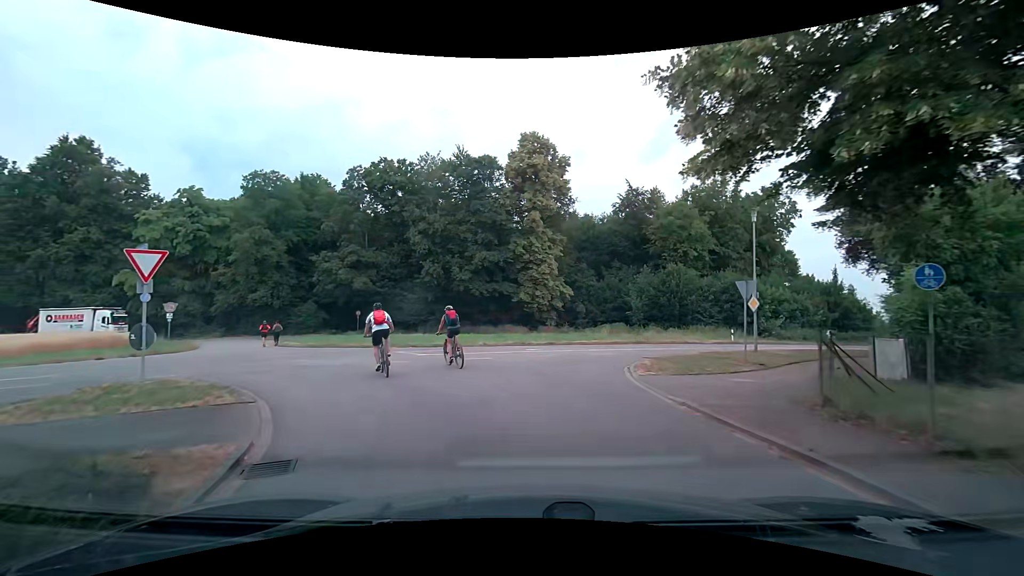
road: unclassified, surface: asphalt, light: Day
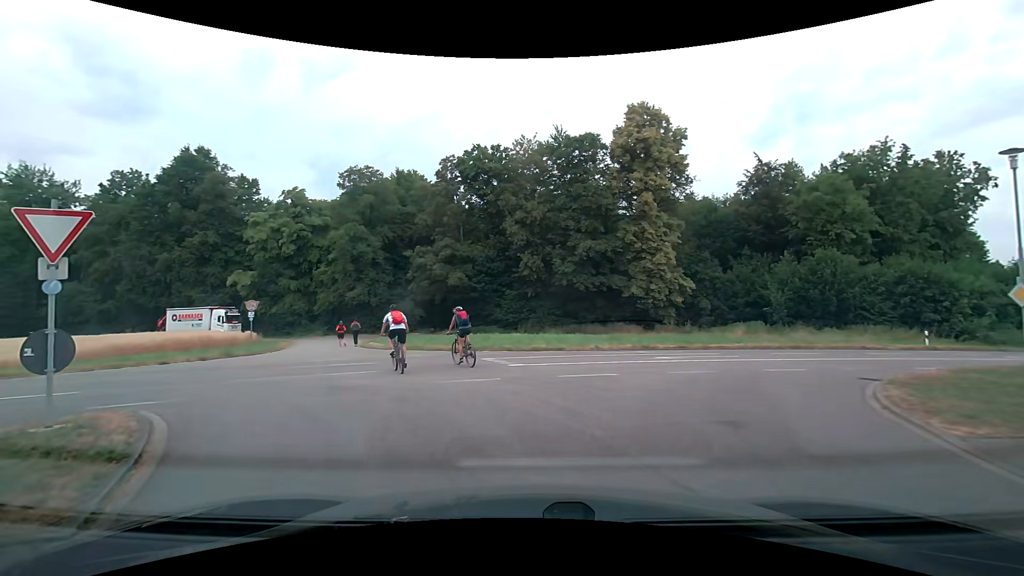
(-0.6, +5.5) m; -13°
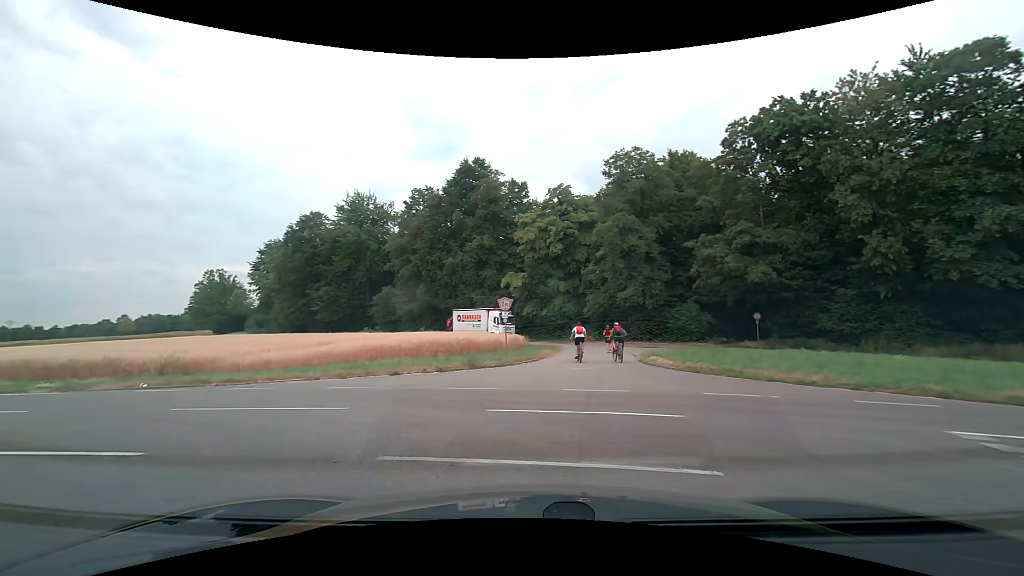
(-2.0, +8.5) m; -30°
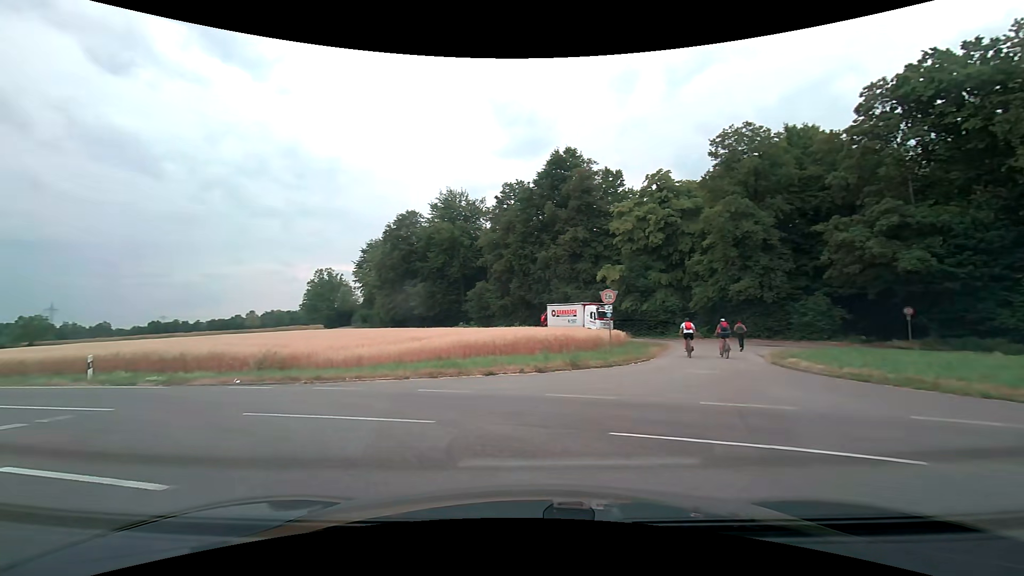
(-0.2, +2.3) m; -10°
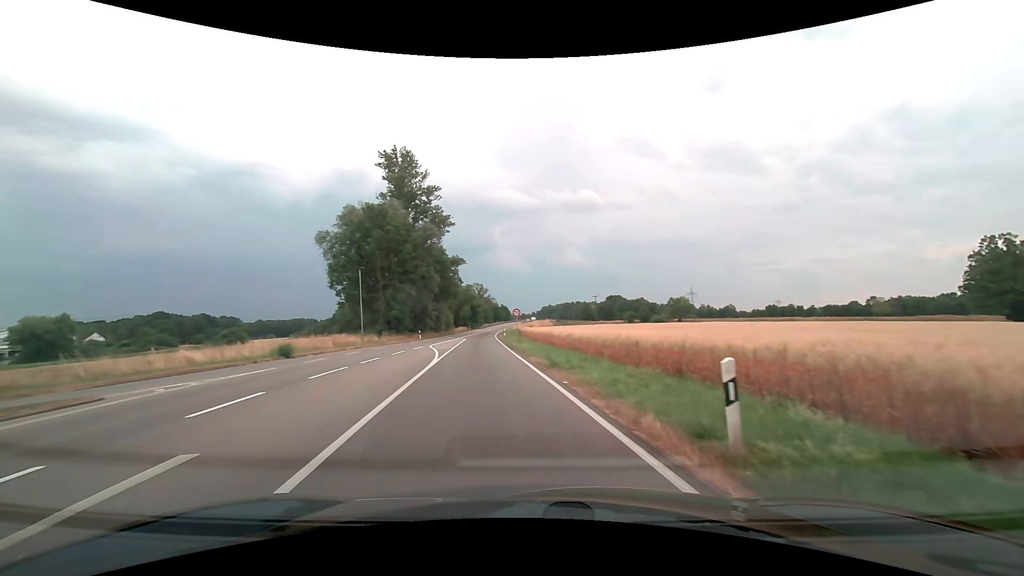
(-10.5, +14.7) m; -62°
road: secondary
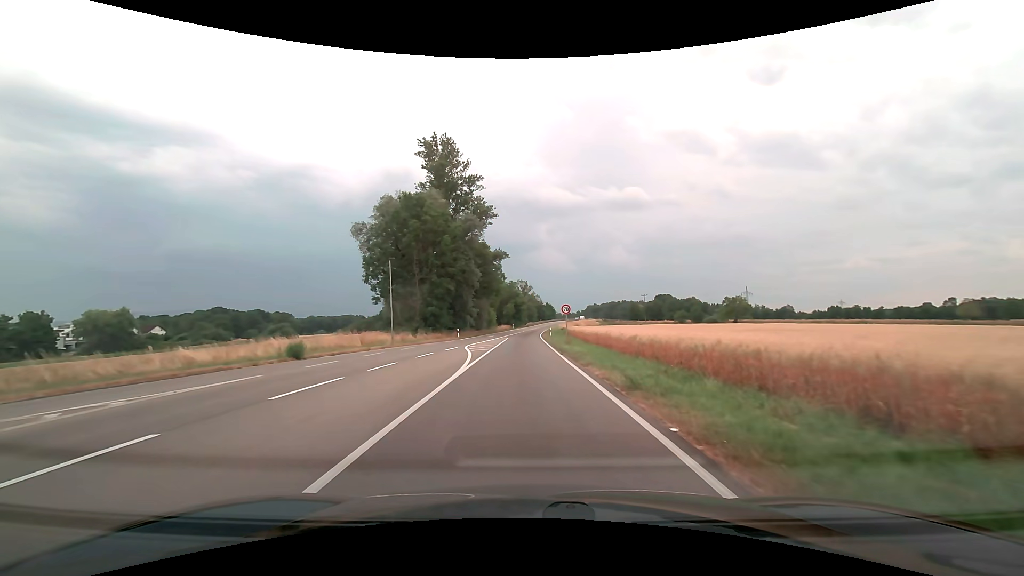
(-0.3, +5.3) m; -4°
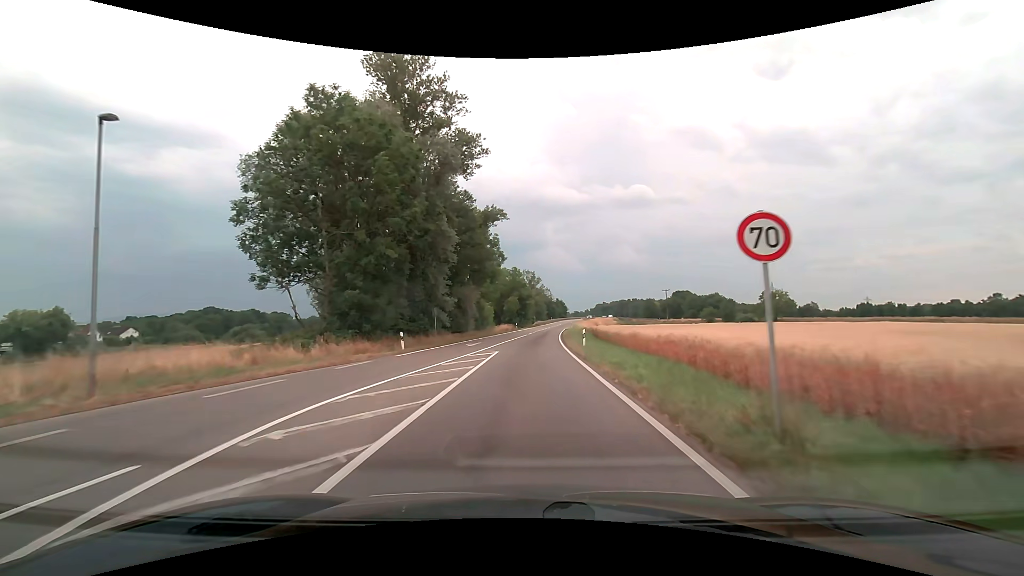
(-0.3, +26.5) m; -1°
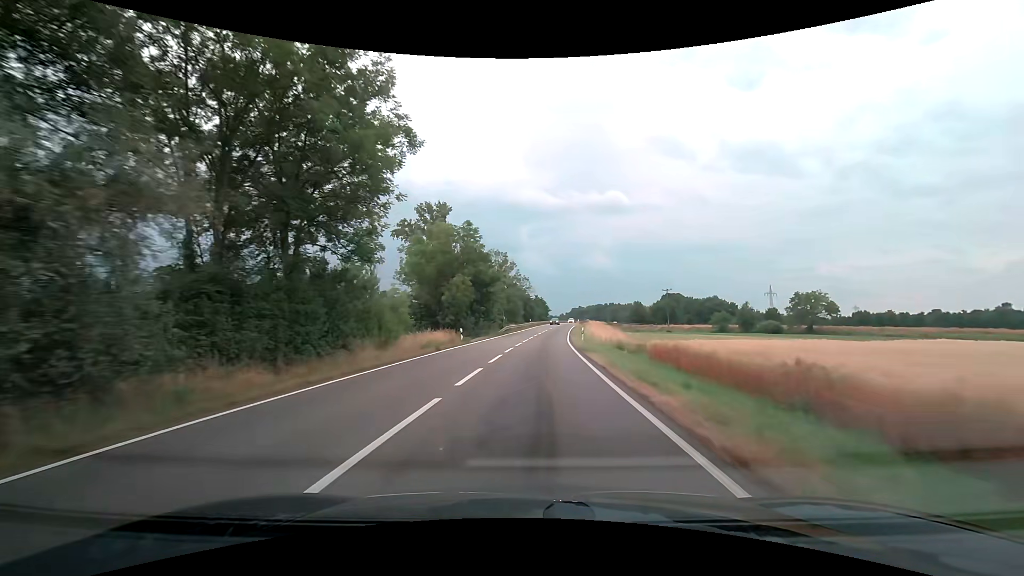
(+0.9, +42.5) m; +3°
(0, +10) (0, +20) (+1, +30) (+1, +40) (+2, +50) (+3, +60) (+4, +70) (+5, +80) (+6, +90) (+8, +100) m
